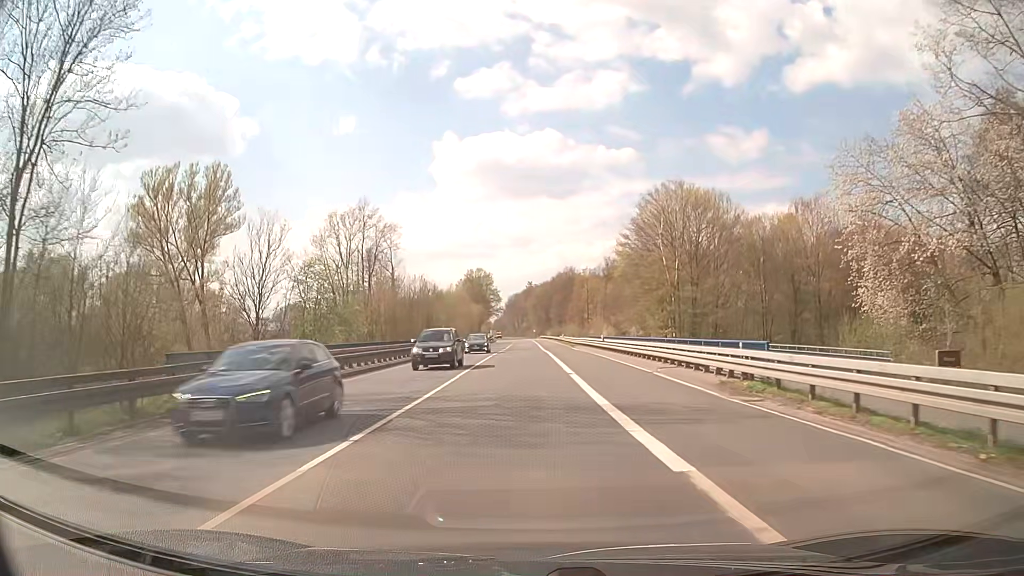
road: secondary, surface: asphalt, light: Day
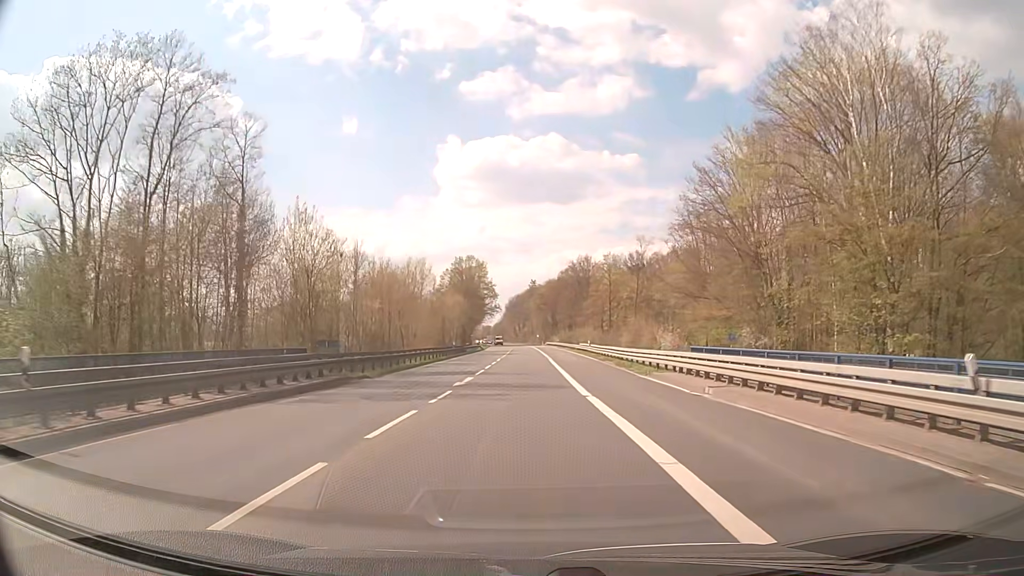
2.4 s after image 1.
(-0.1, +42.4) m; 0°
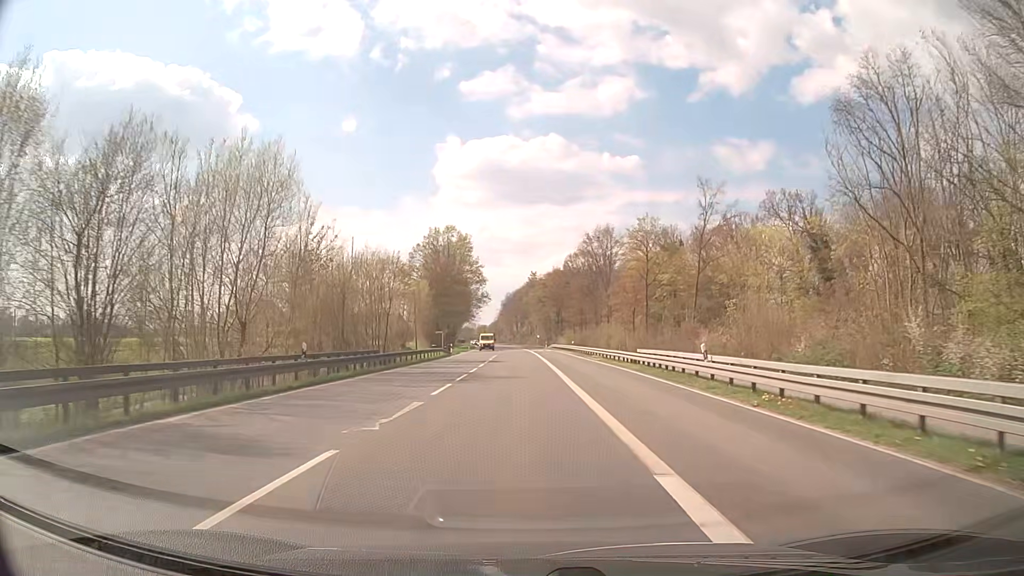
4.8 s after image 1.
(0.0, +42.4) m; 0°
(0, +10) (0, +20) (0, +30) (0, +40) (0, +50) (0, +60) (-1, +70) (-1, +80) (-1, +90) (-2, +100) m
